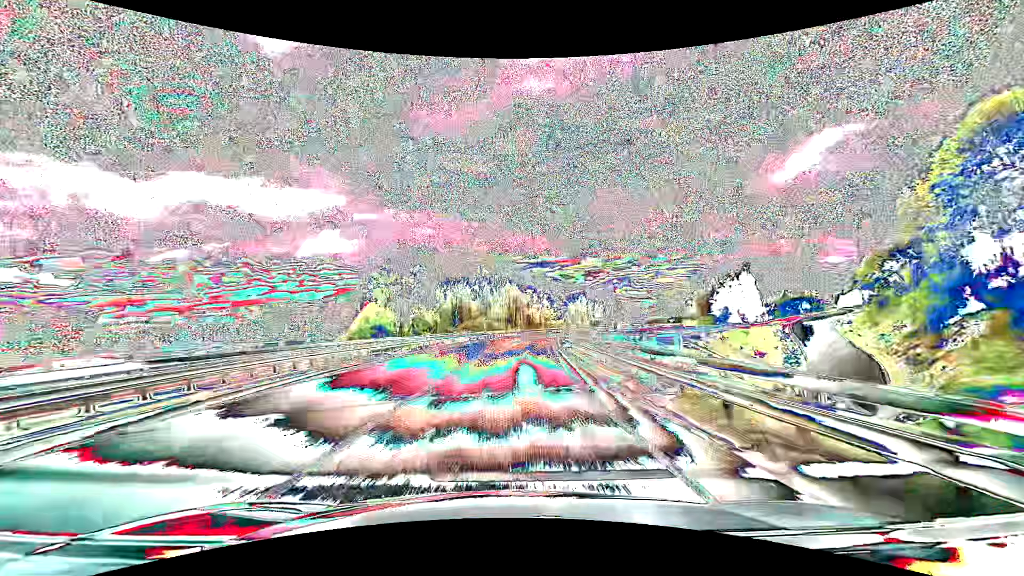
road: primary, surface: asphalt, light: Day
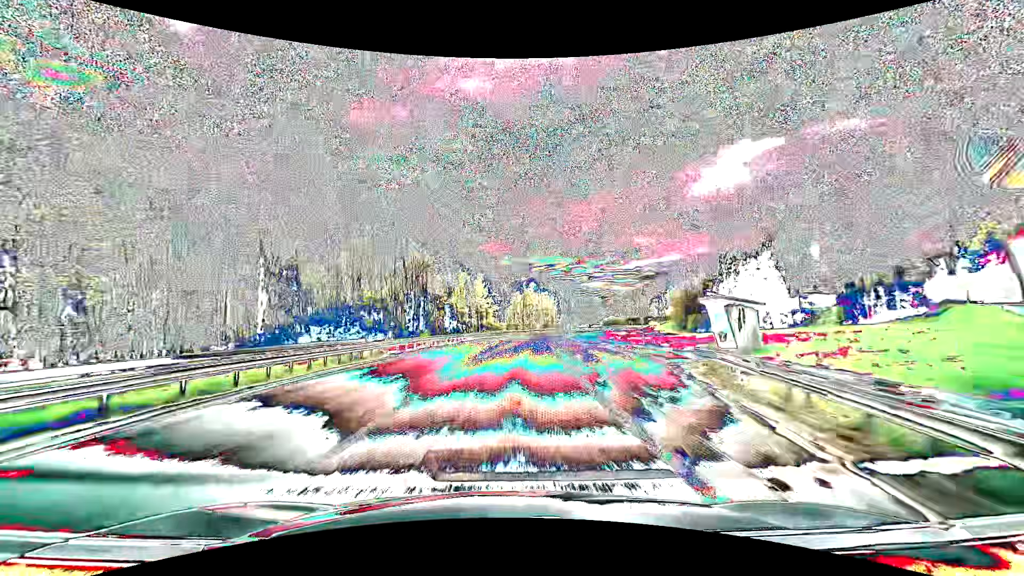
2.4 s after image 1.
(+4.3, +63.2) m; +8°
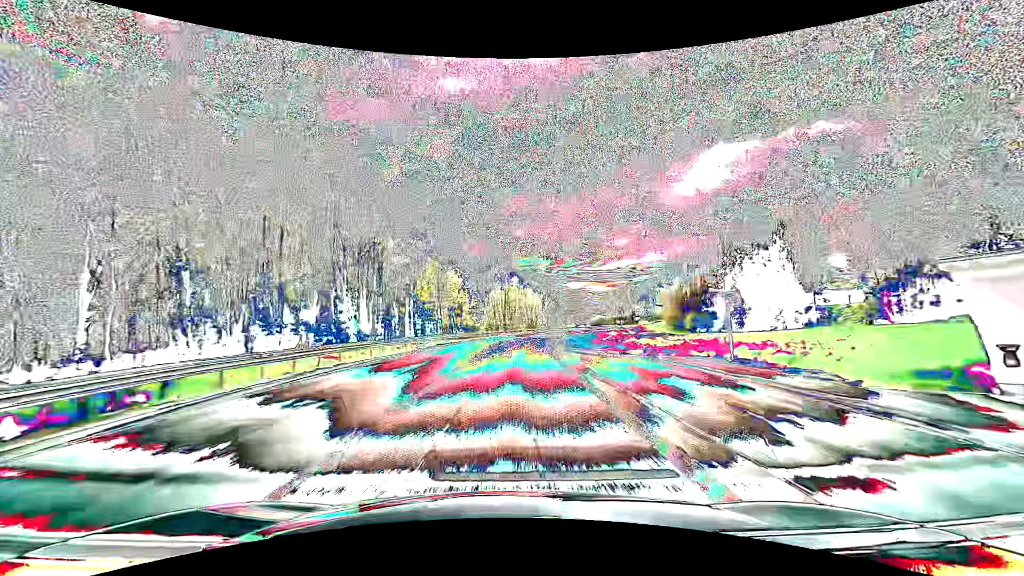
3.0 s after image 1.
(+0.3, +15.8) m; +2°
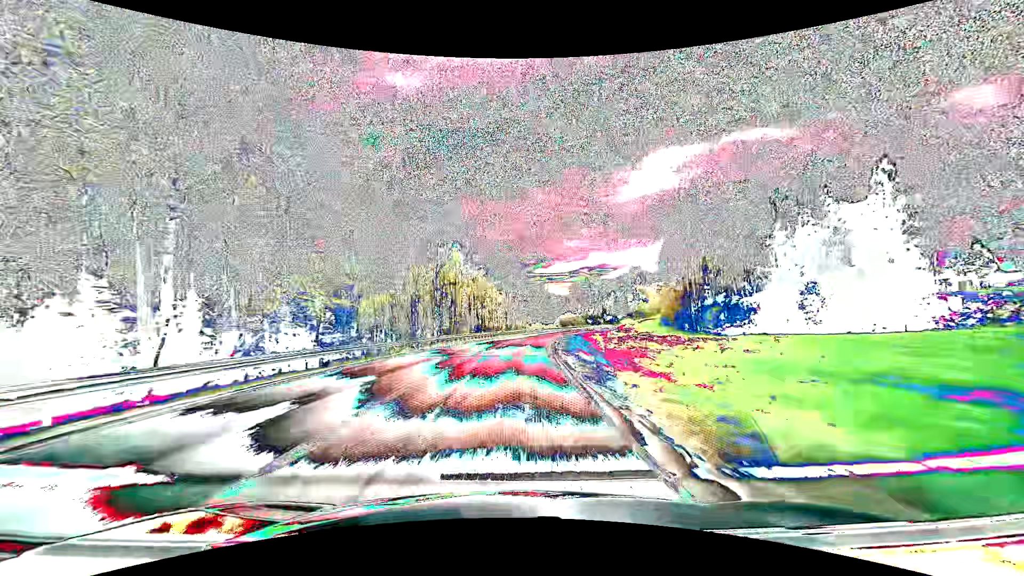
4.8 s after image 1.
(+2.3, +47.4) m; +5°
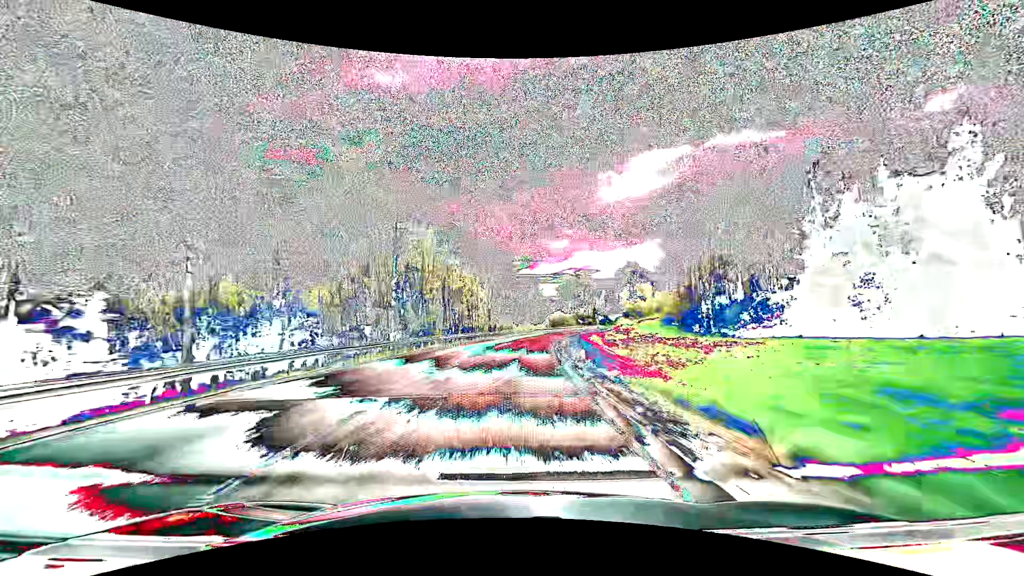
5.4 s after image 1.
(+0.3, +15.8) m; +2°
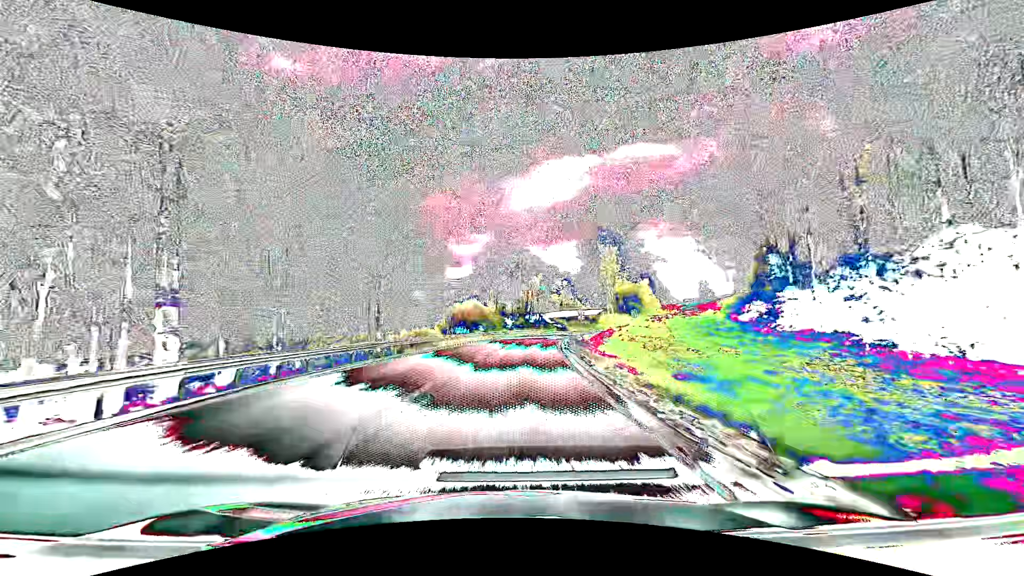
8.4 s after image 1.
(+7.1, +78.7) m; +11°
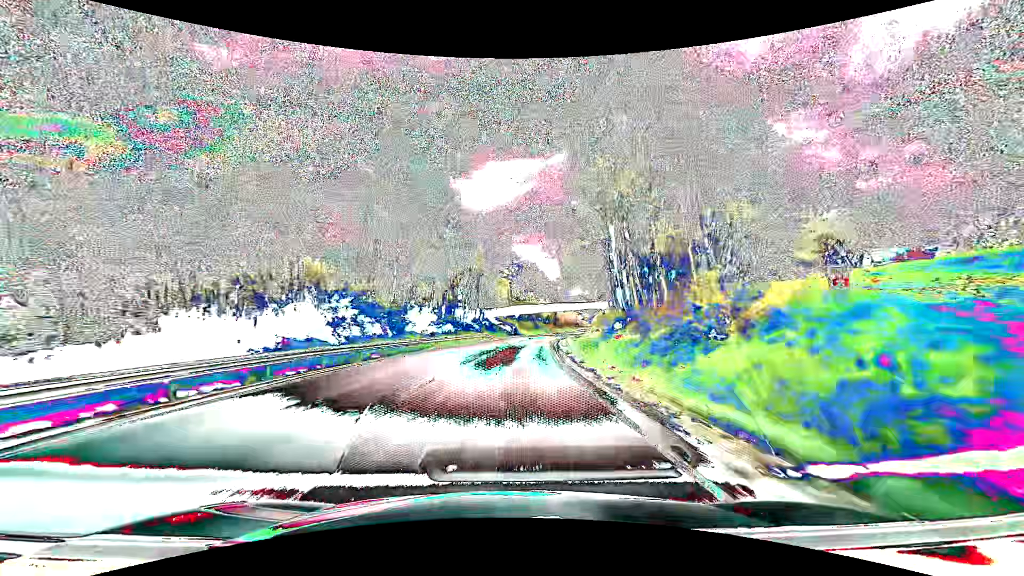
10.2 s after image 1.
(+2.8, +47.3) m; +7°
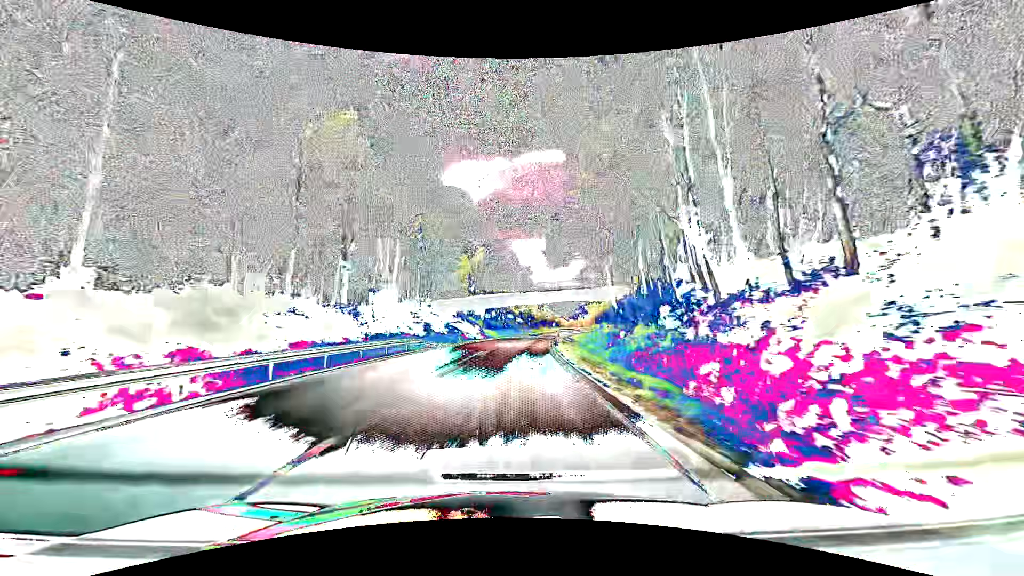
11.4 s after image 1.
(+1.1, +31.6) m; +4°
(0, +10) (0, +20) (+1, +30) (+2, +40) (+3, +50) (+4, +60) (+5, +70) (+6, +80) (+8, +90) (+10, +99) m
